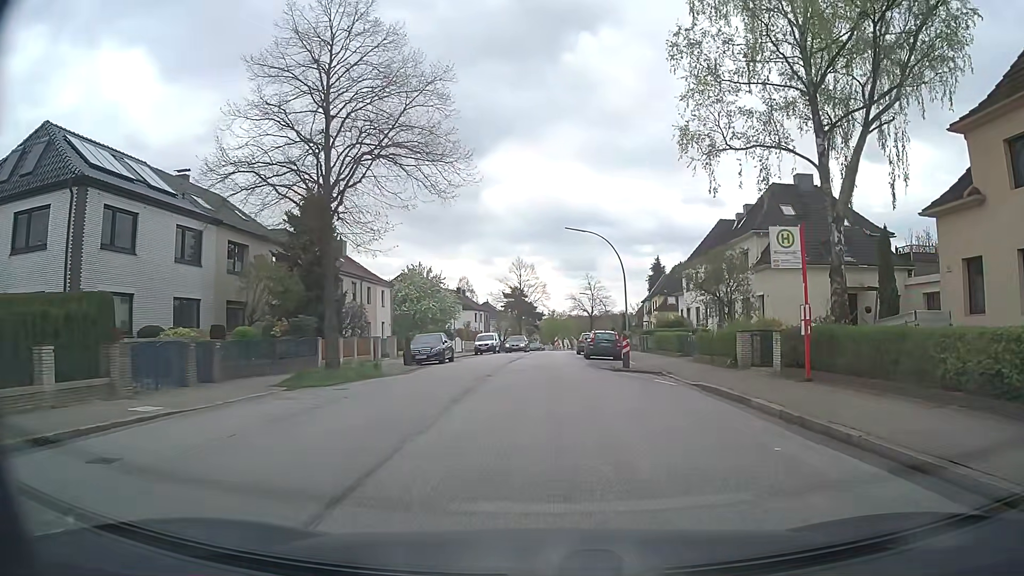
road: tertiary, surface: asphalt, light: Day
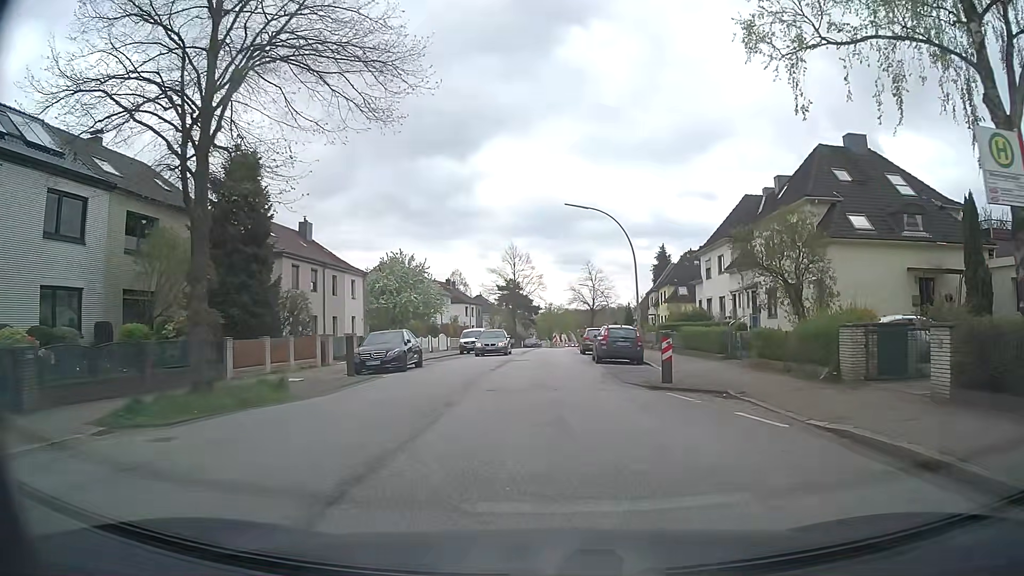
(+0.1, +8.1) m; +1°
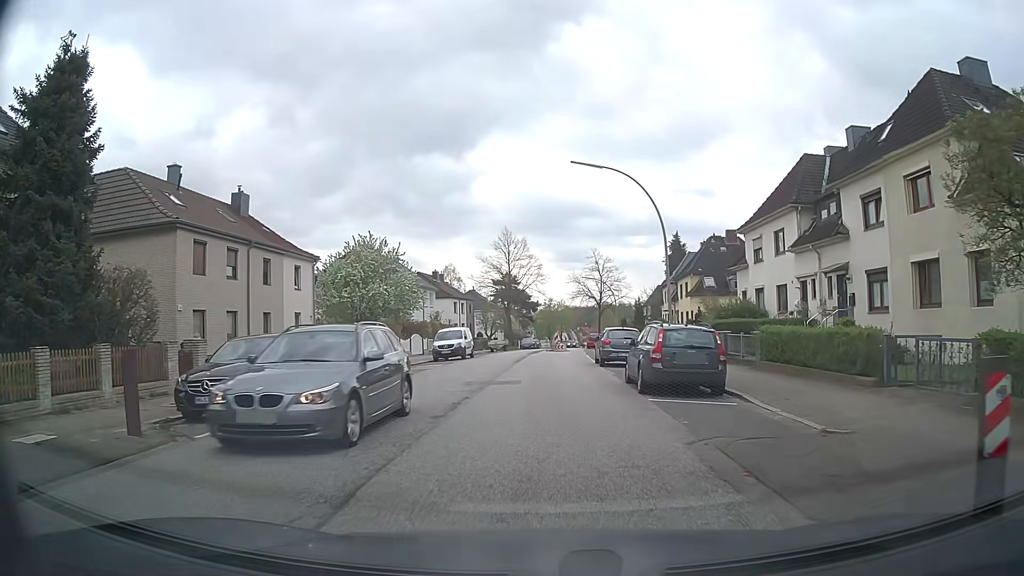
(0.0, +11.4) m; +3°
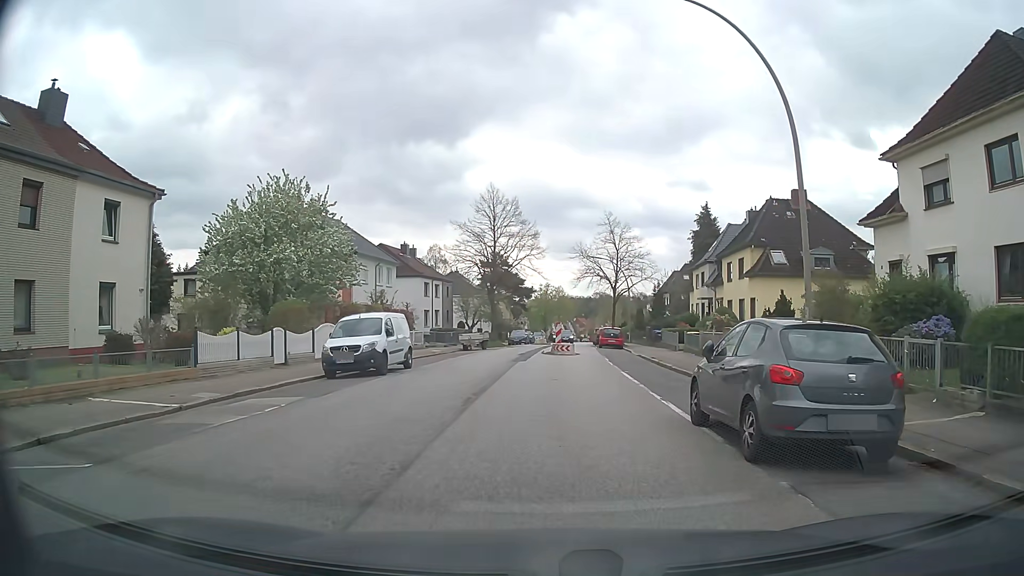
(-0.8, +17.9) m; -2°
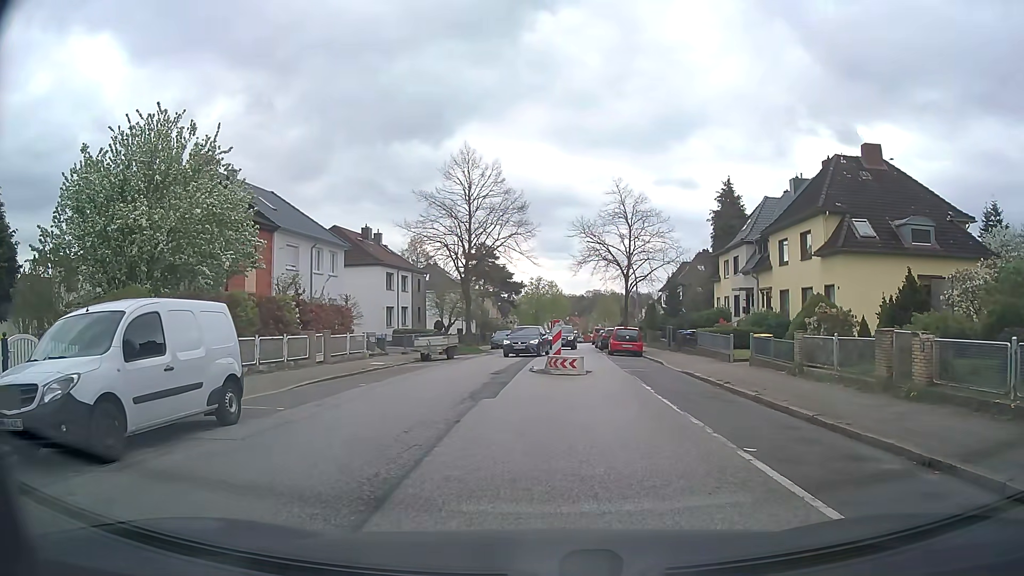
(0.0, +12.2) m; 0°
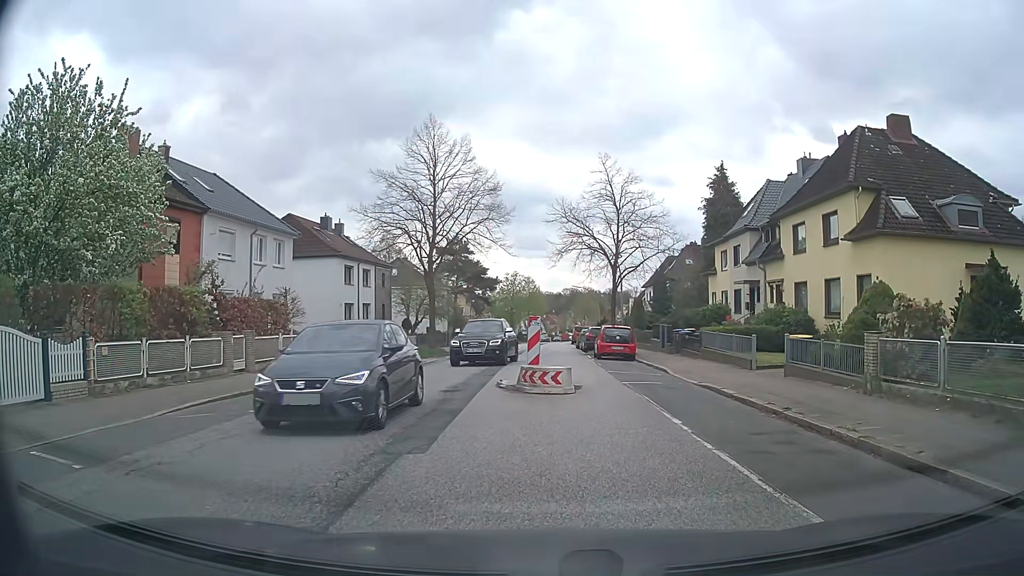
(+0.1, +5.3) m; +1°
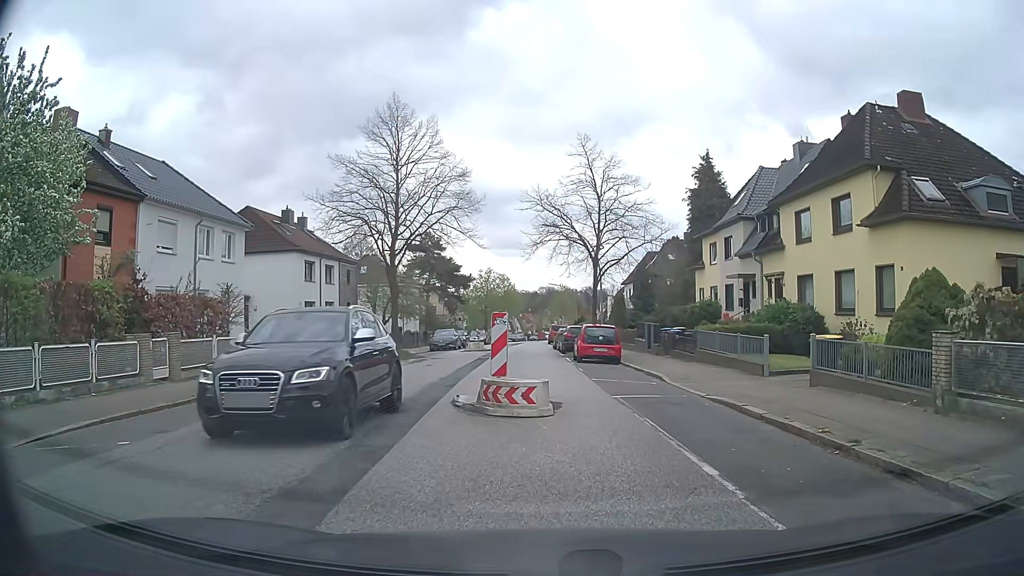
(+0.1, +3.3) m; +2°
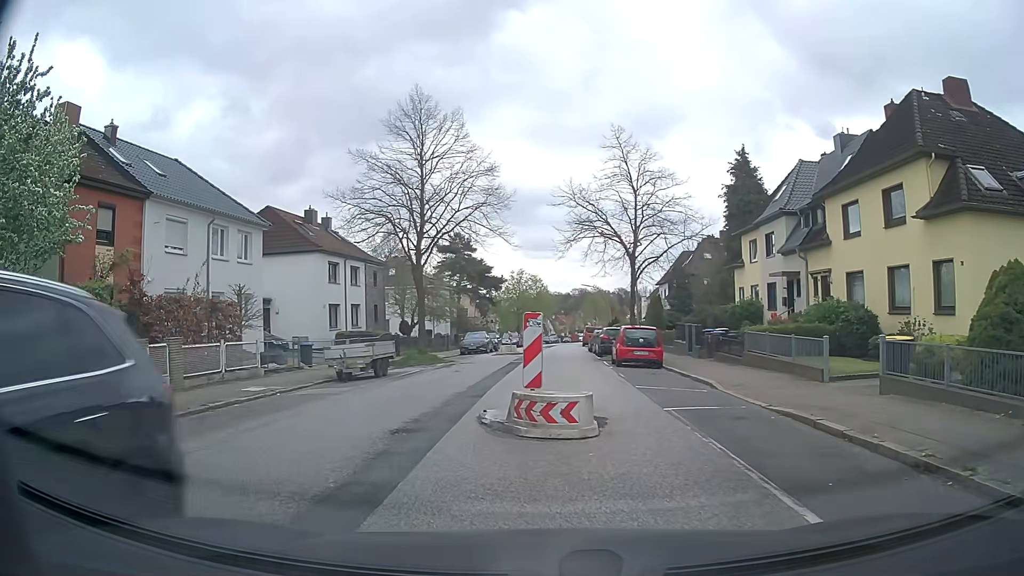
(0.0, +1.7) m; -2°
(-2, +10) (-2, +20) (-1, +30) (0, +40) (+1, +49) (+1, +59) (+2, +69) (+2, +79) (+3, +89) (+4, +99) m
